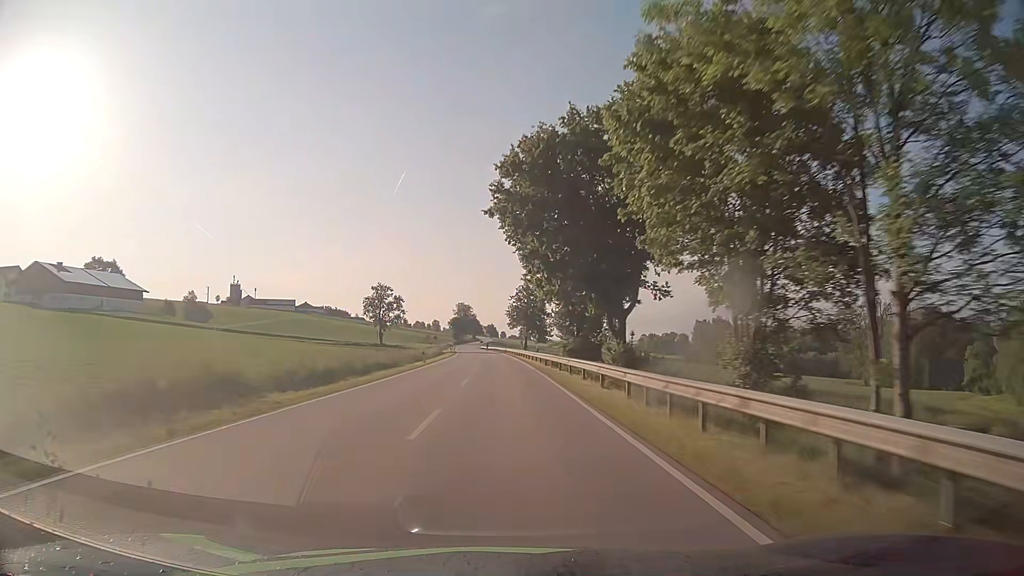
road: secondary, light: Day
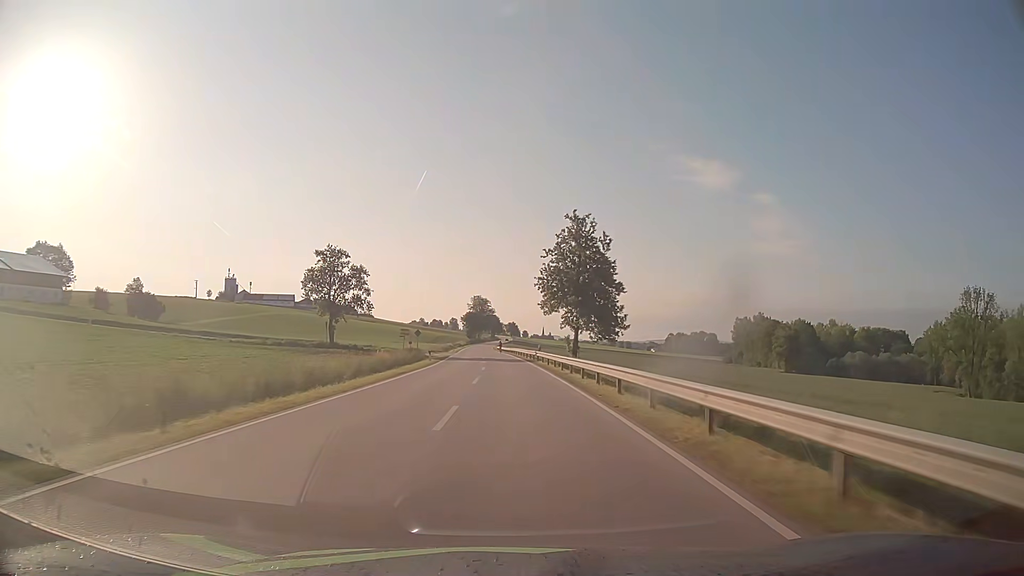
(-0.6, +47.1) m; -2°
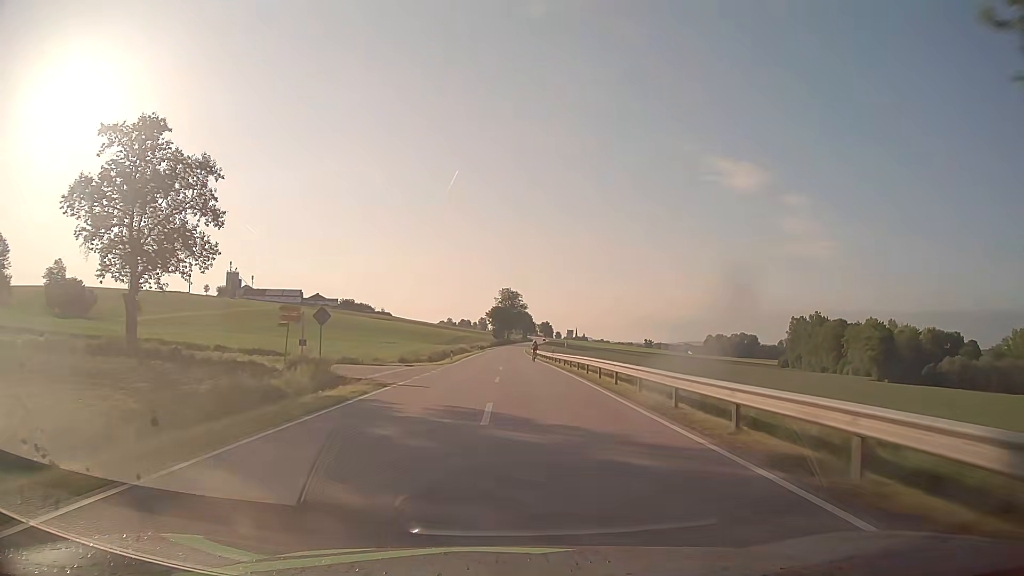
(-1.1, +47.3) m; -3°
(0, +10) (0, +20) (0, +30) (-1, +40) (-1, +50) (-1, +60) (-1, +70) (-1, +80) (-1, +90) (-1, +100) m
